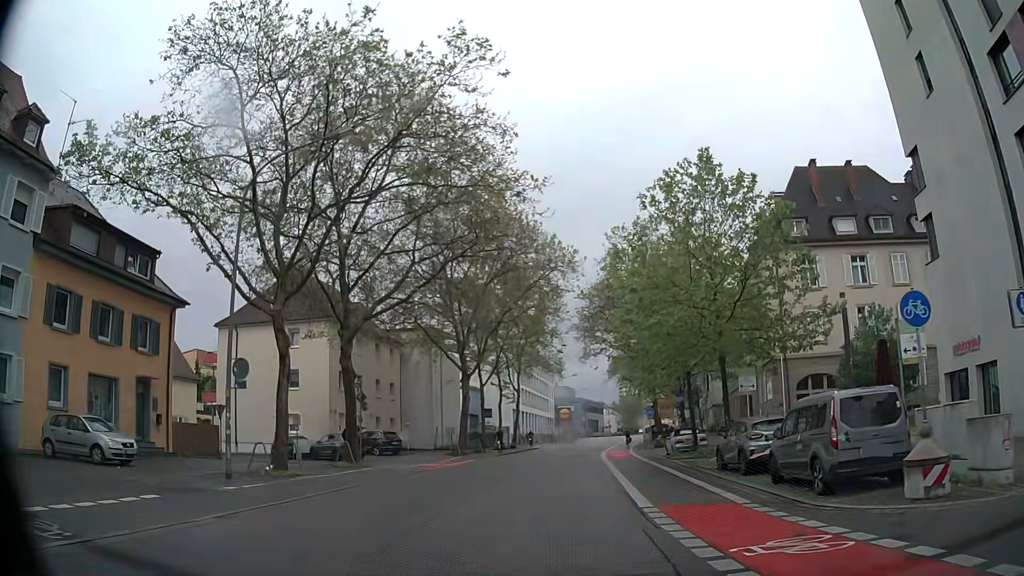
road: secondary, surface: asphalt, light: Day
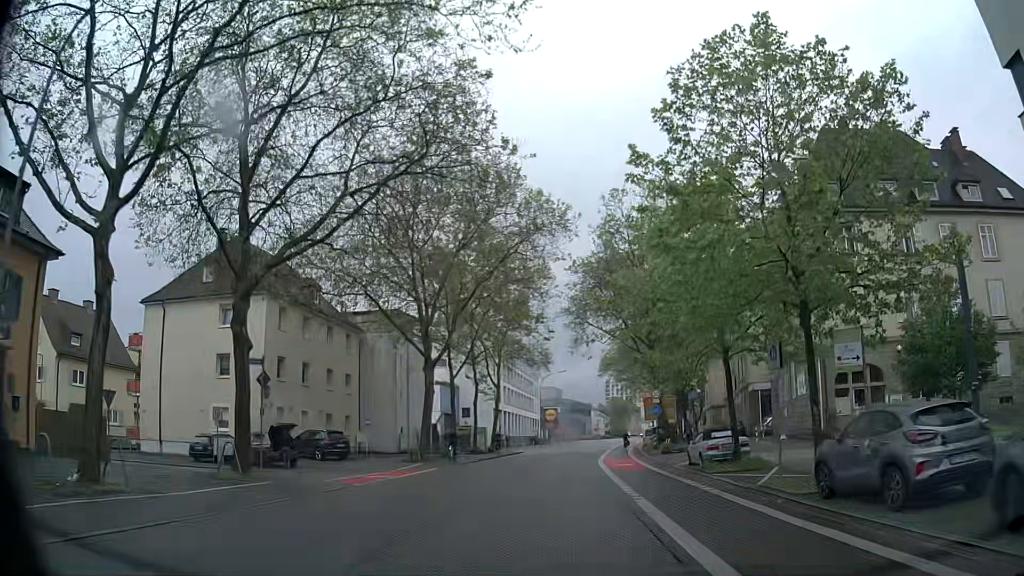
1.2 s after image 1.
(+0.1, +9.0) m; +2°
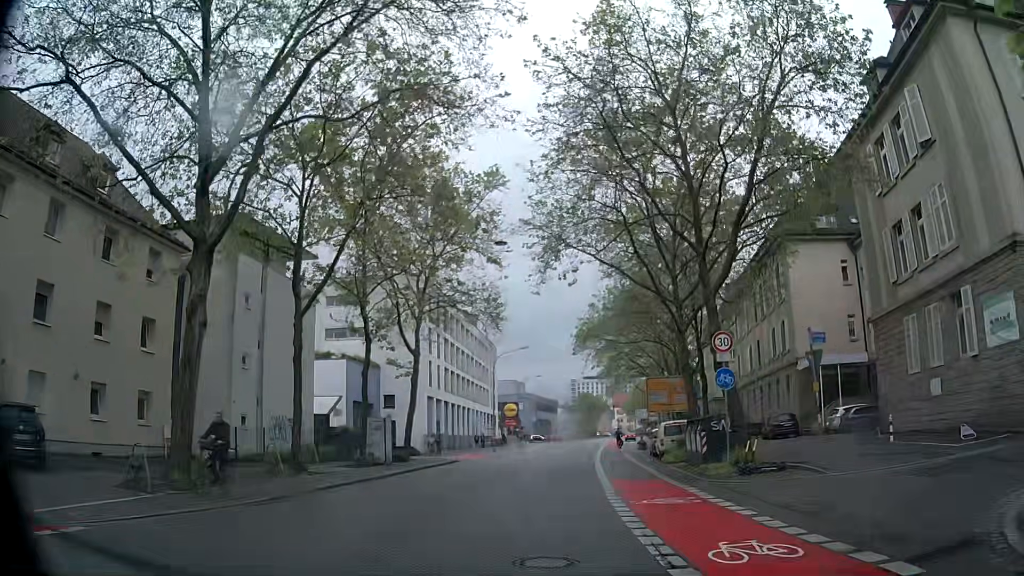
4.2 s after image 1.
(+0.6, +22.6) m; +3°
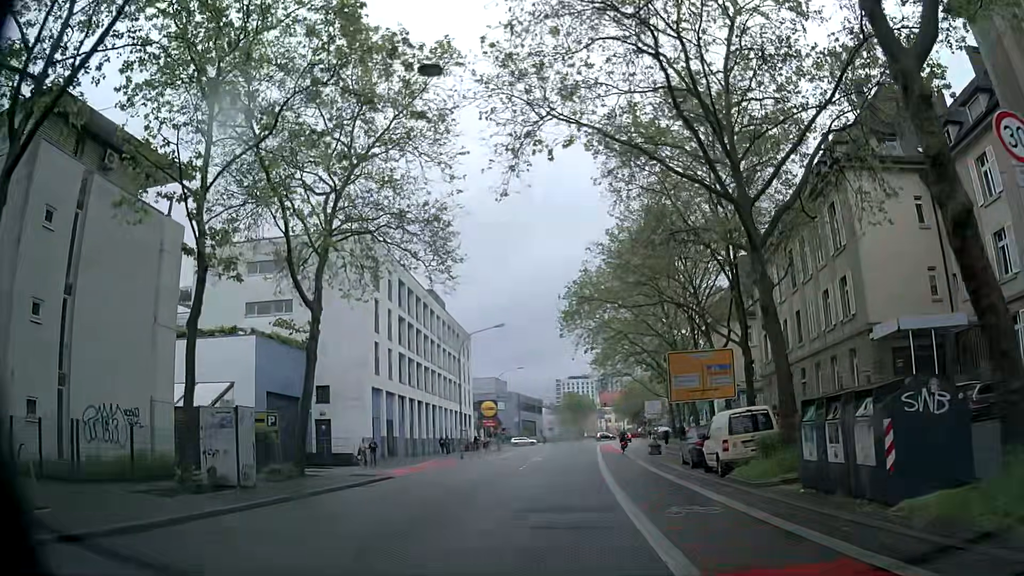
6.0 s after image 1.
(+0.1, +13.6) m; 0°
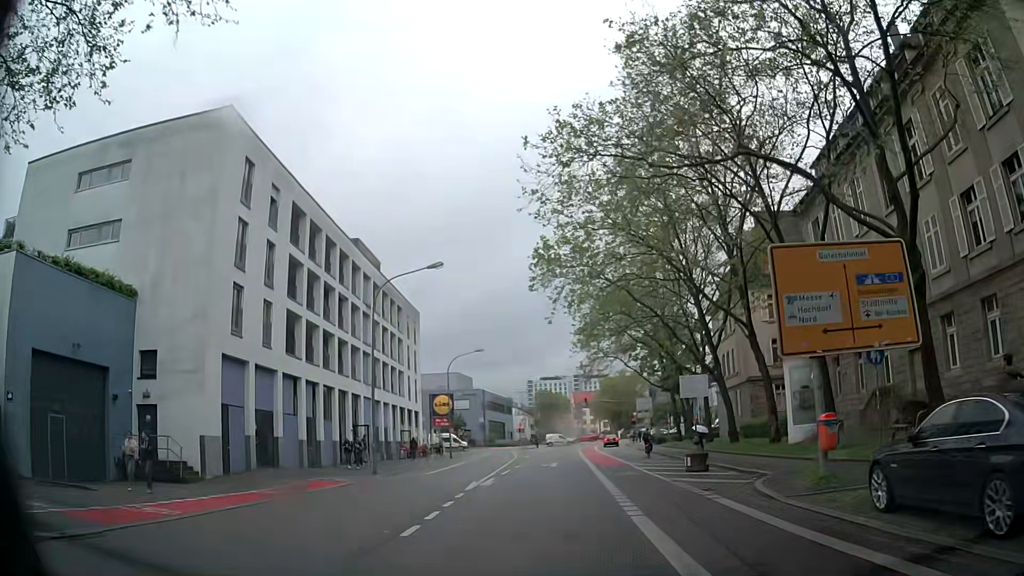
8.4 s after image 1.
(+0.6, +18.0) m; +4°
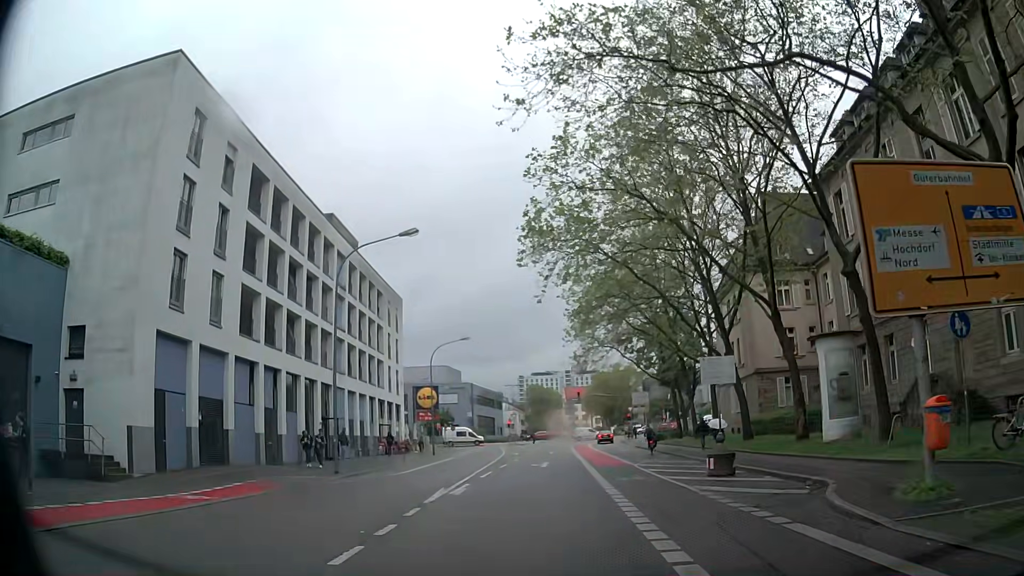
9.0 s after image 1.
(0.0, +4.5) m; -1°
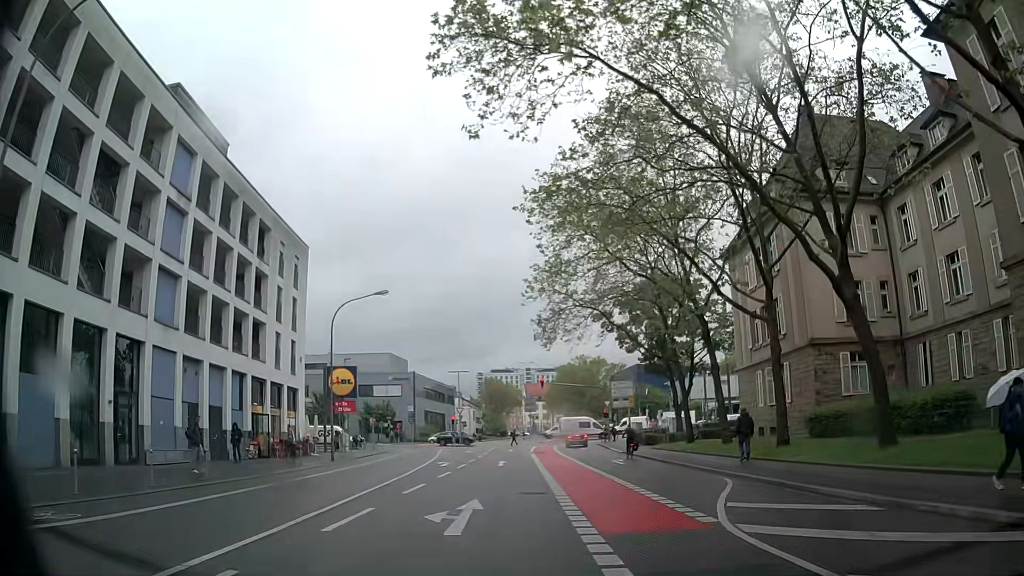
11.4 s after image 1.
(+0.5, +17.9) m; +4°
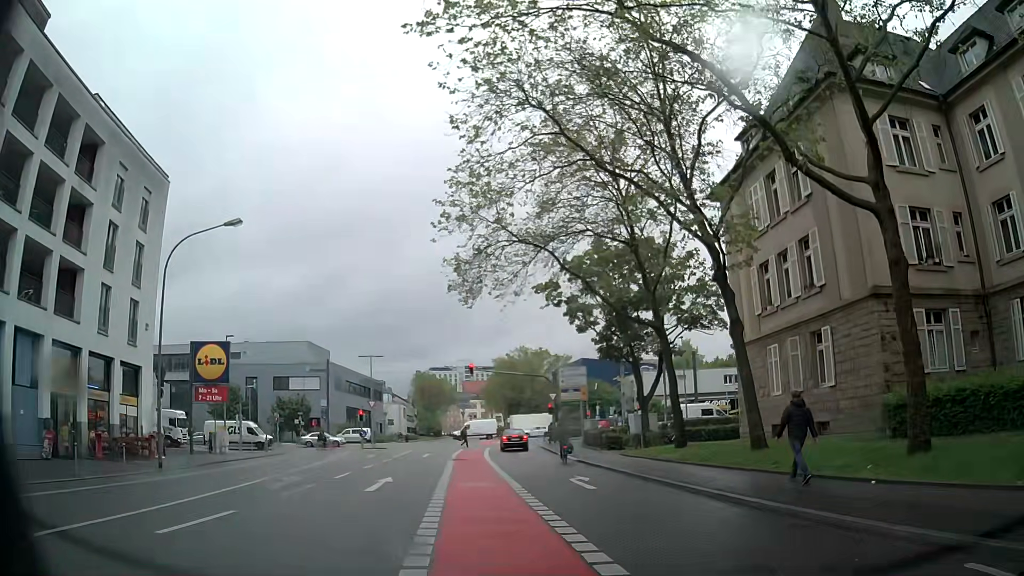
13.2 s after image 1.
(+0.5, +13.1) m; +5°
(0, +10) (0, +20) (0, +30) (-2, +40) (-3, +50) (-2, +60) (+6, +66) (+16, +68) (+26, +69) (+35, +71) m
